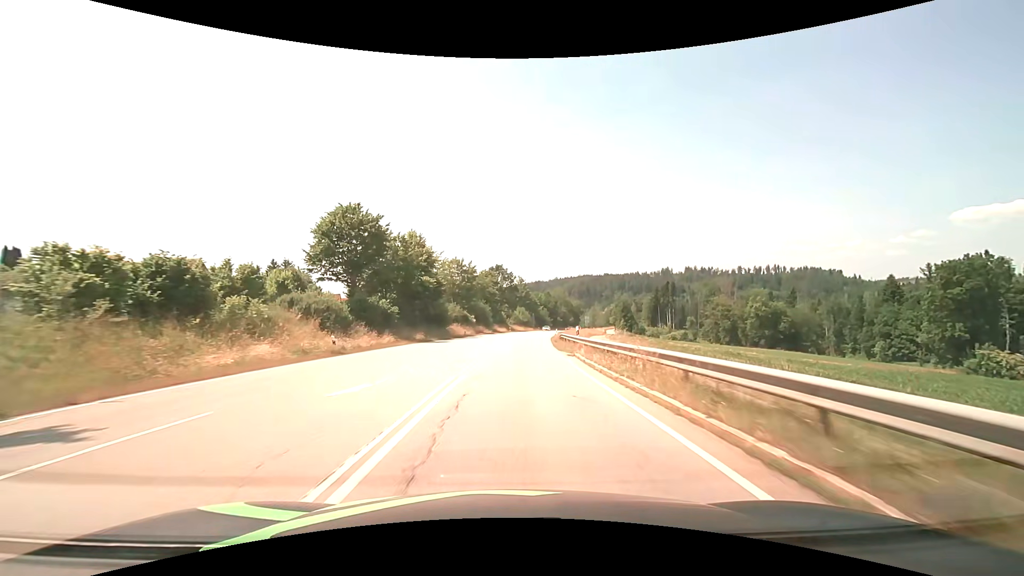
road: secondary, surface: asphalt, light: Day
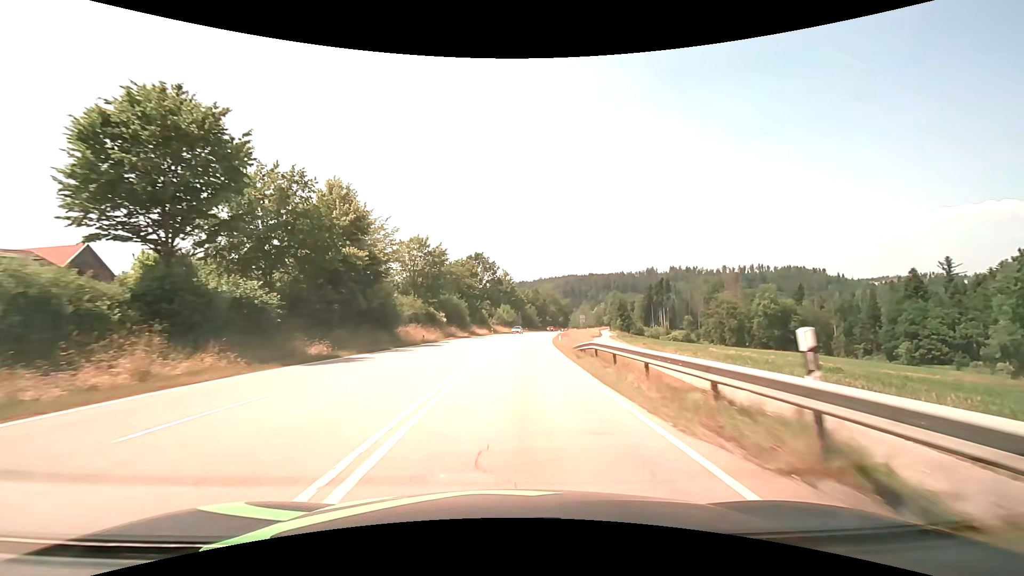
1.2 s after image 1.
(+0.4, +21.5) m; +2°
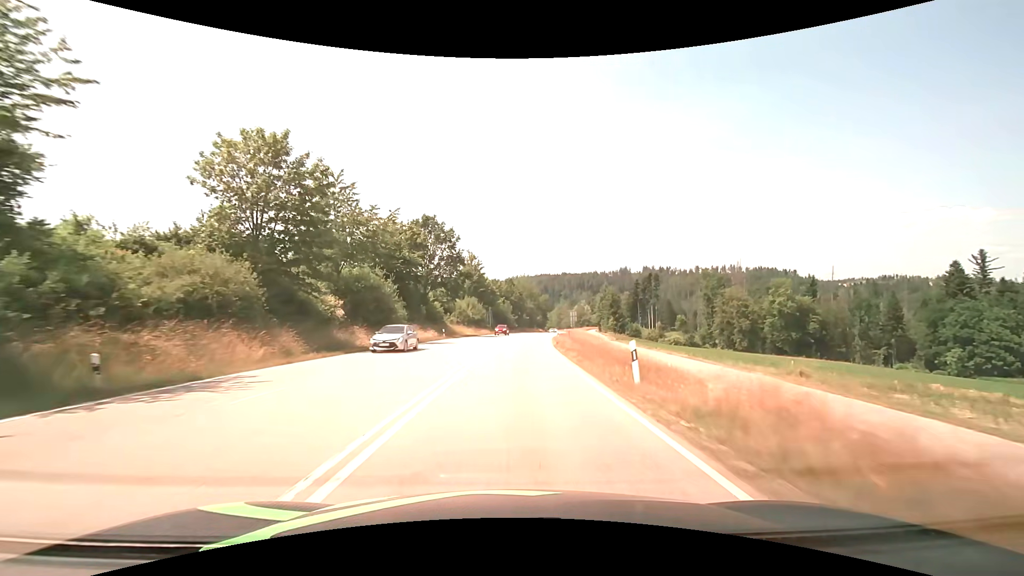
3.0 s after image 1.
(+0.8, +32.9) m; +3°
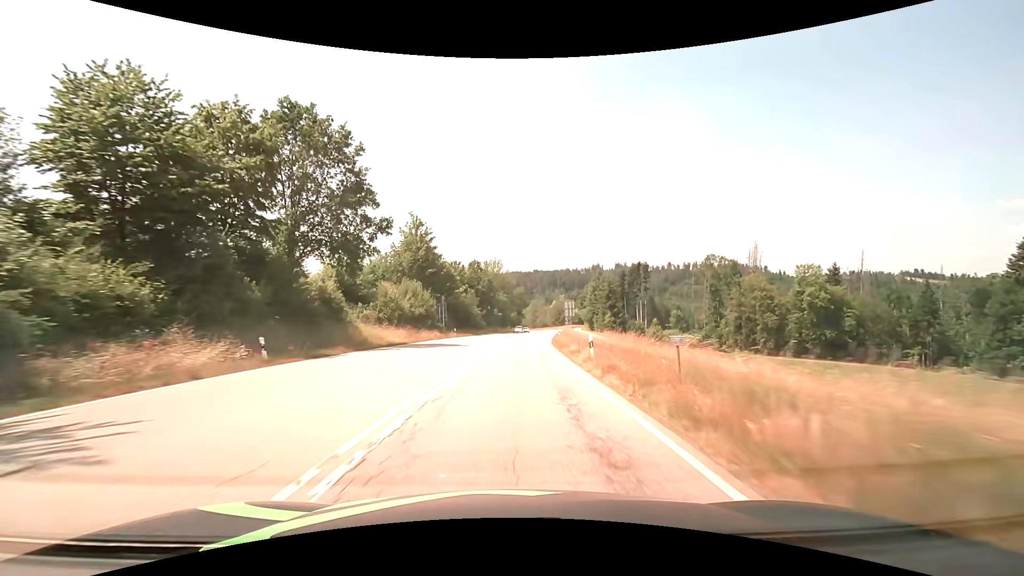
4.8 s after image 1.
(+1.2, +33.6) m; +4°
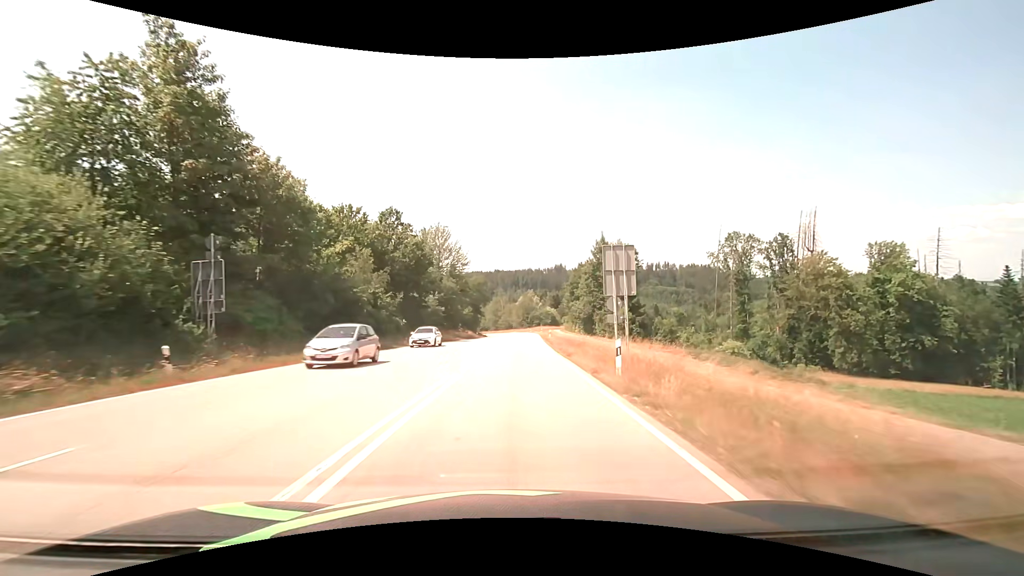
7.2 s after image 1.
(+1.7, +44.5) m; +4°
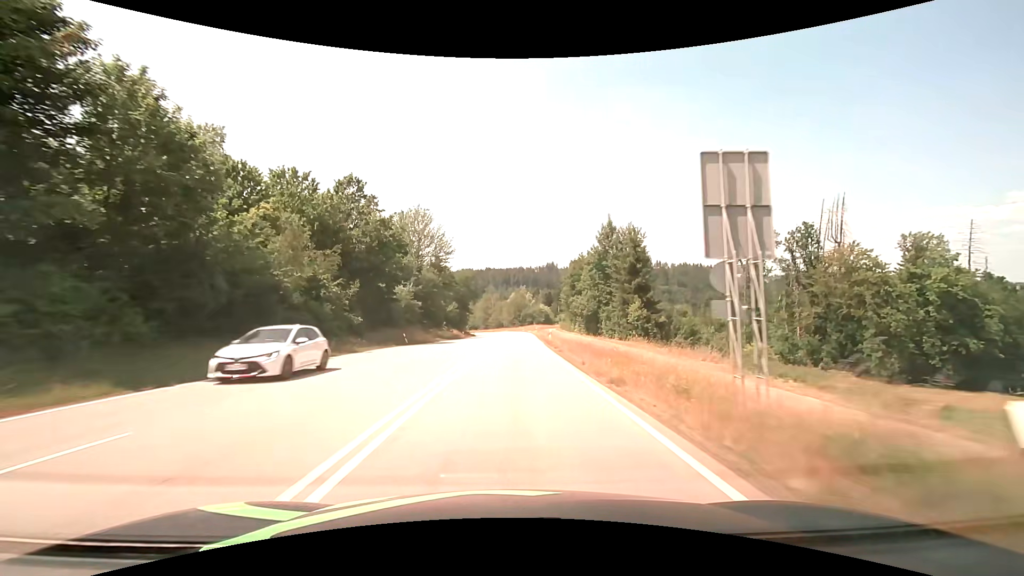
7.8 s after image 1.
(+0.1, +11.0) m; +1°
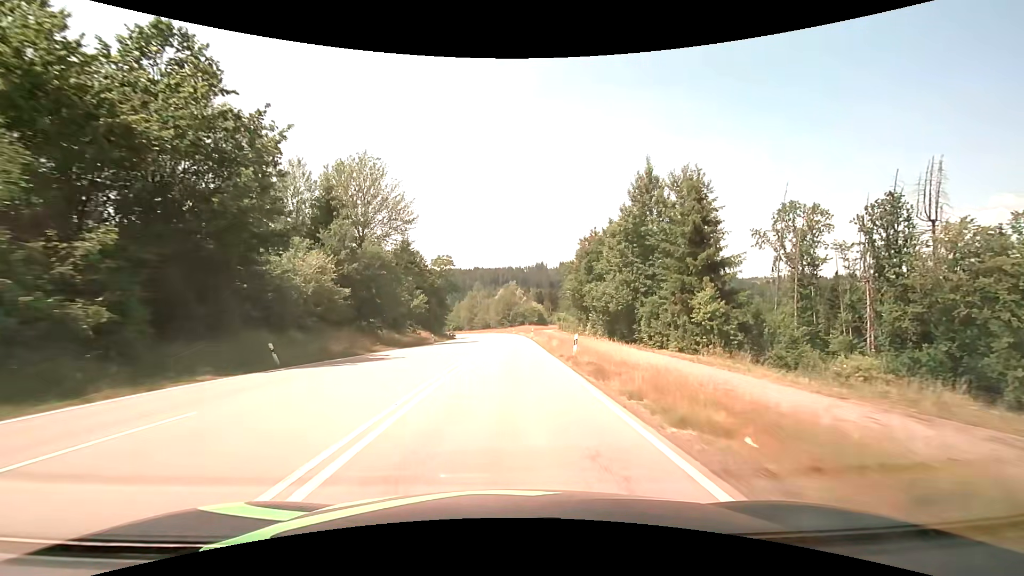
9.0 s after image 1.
(+0.3, +22.0) m; +1°
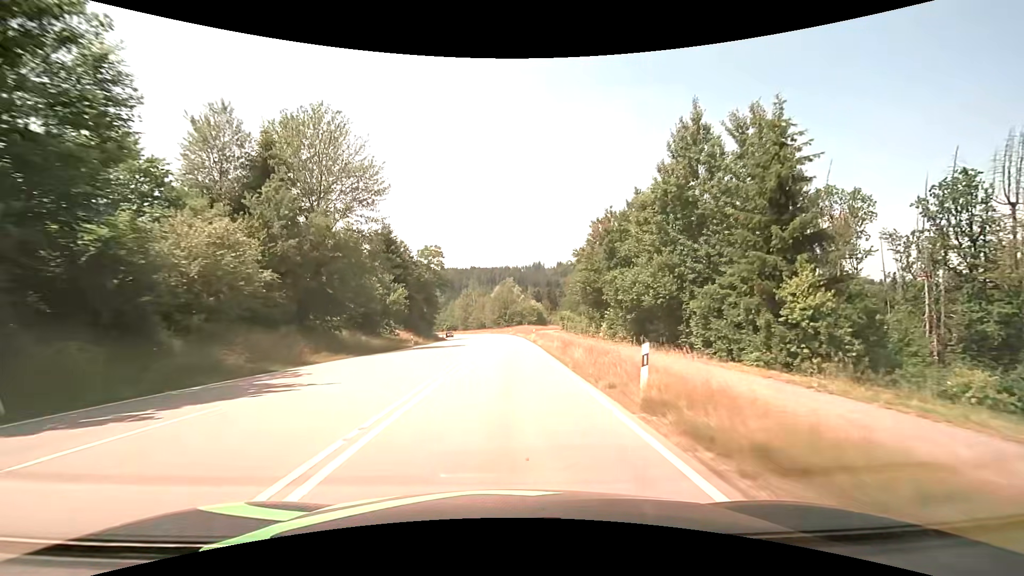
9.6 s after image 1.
(0.0, +10.9) m; 0°
